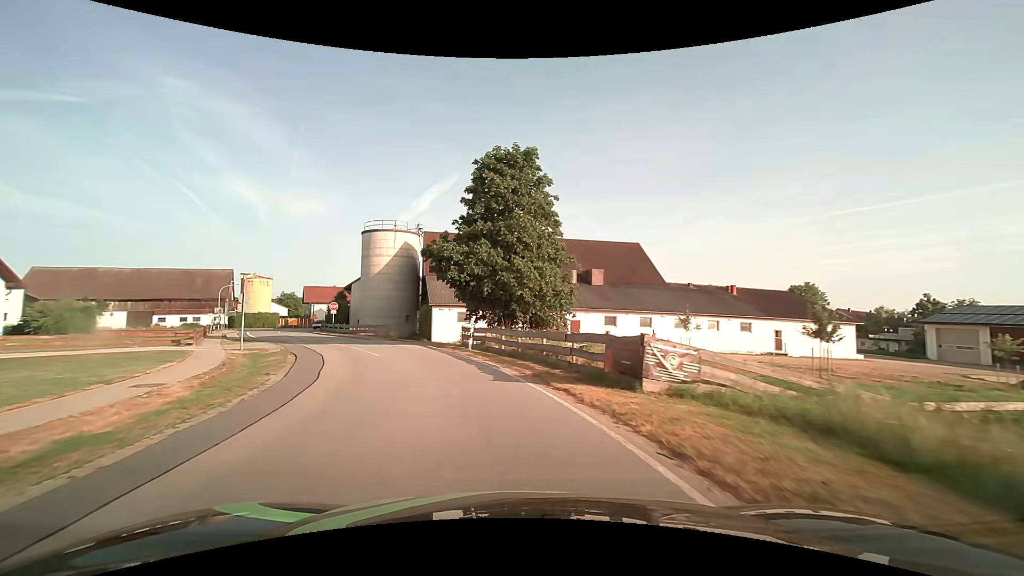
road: secondary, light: Day
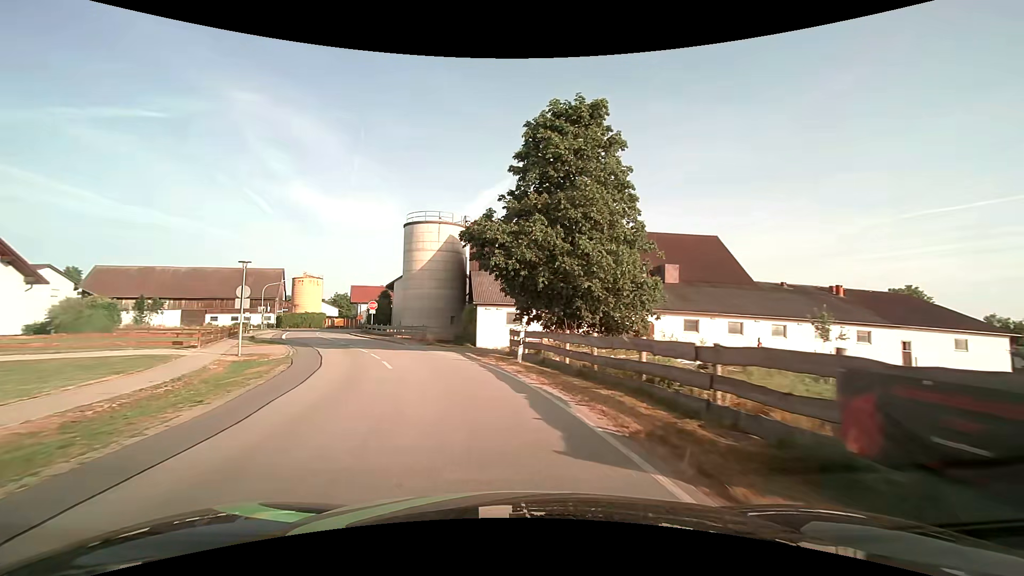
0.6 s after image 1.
(-0.3, +6.8) m; -6°
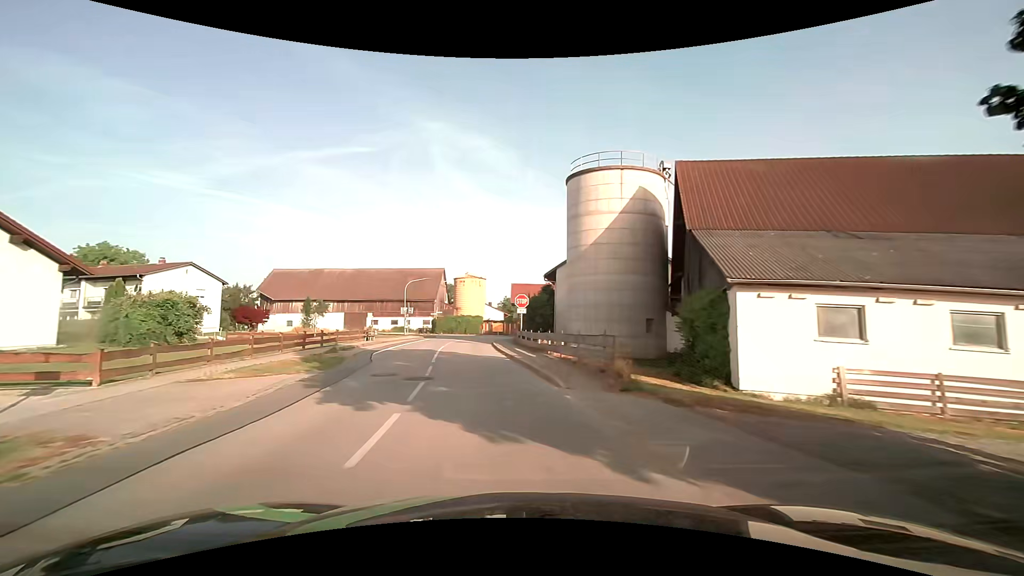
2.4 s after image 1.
(-3.4, +20.0) m; -20°
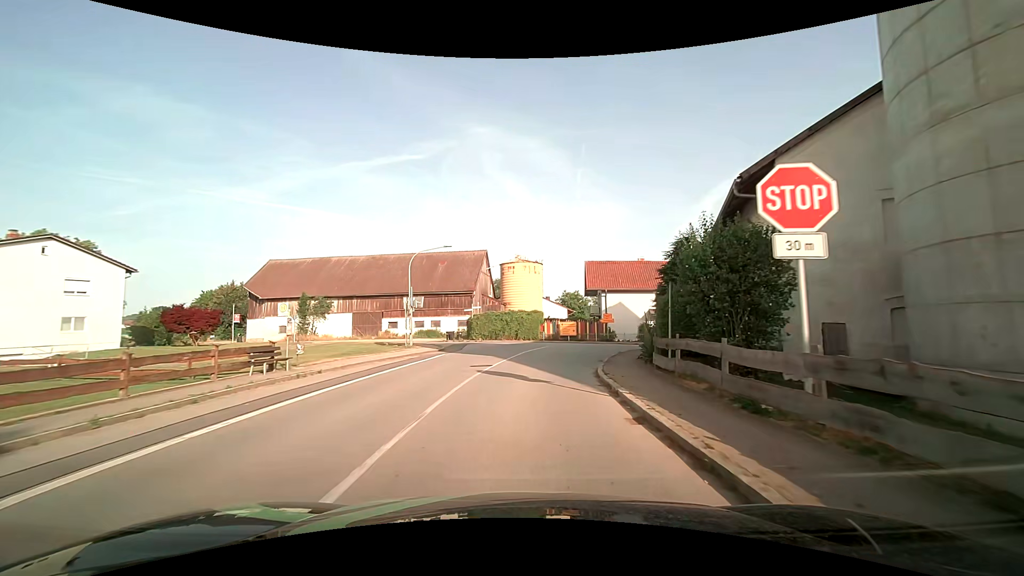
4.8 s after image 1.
(-2.5, +26.5) m; -7°
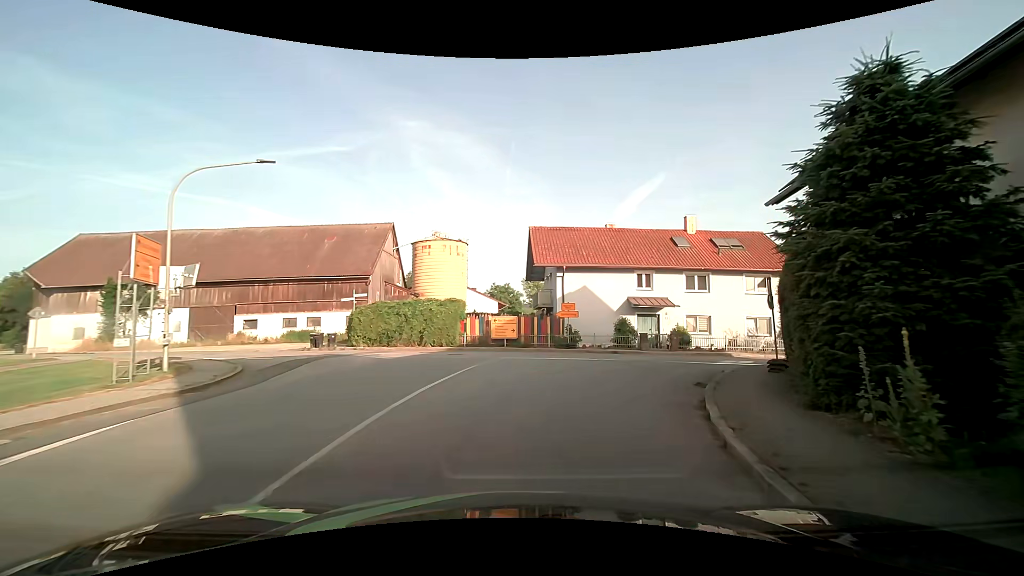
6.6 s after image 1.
(+0.9, +17.0) m; +8°
(+1, +10) (+6, +19) (+15, +22) (+25, +23) (+35, +26) (+44, +30) (+53, +35) (+62, +39) (+71, +43) (+80, +46) m
